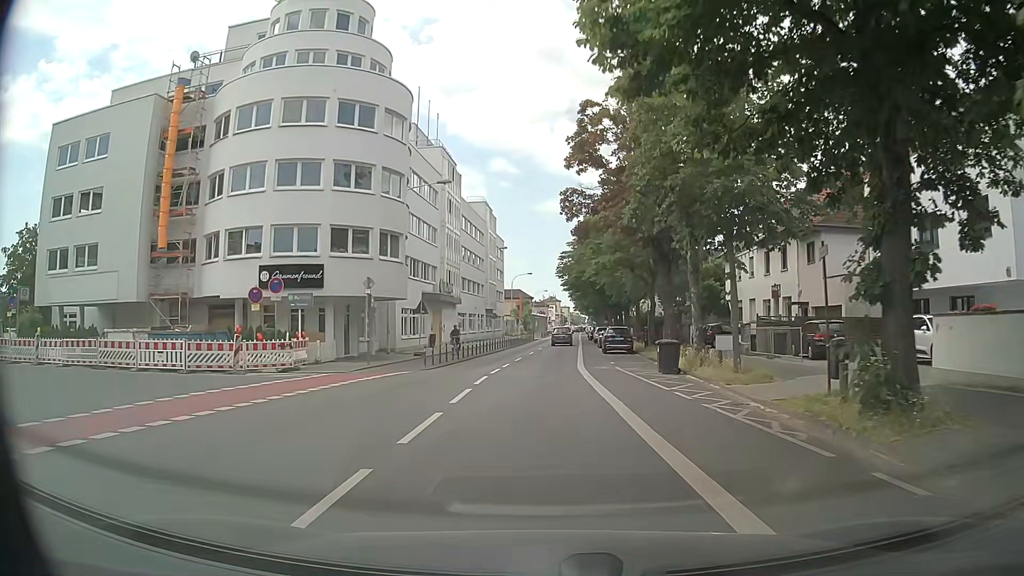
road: secondary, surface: asphalt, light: Day
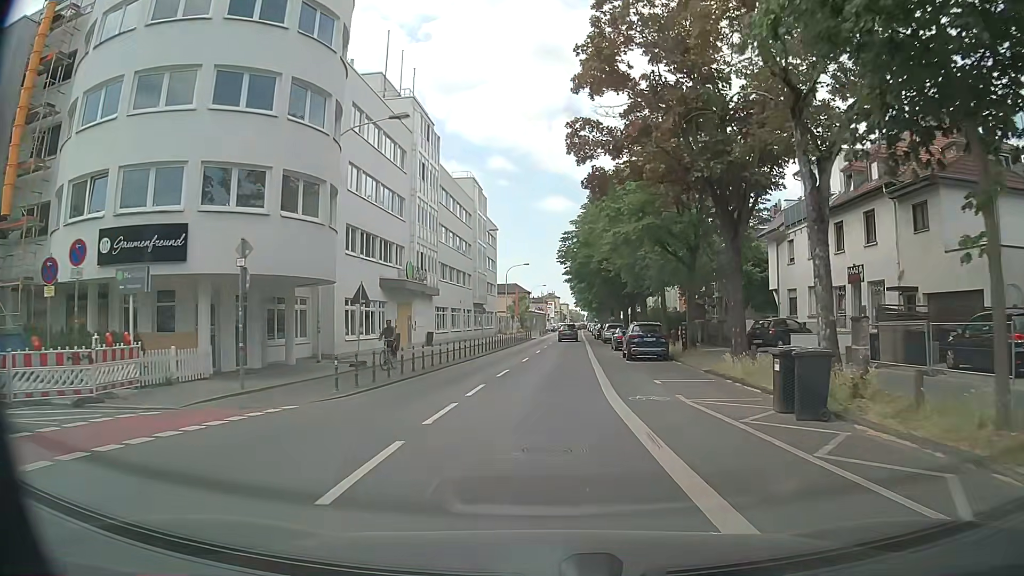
(0.0, +11.8) m; 0°
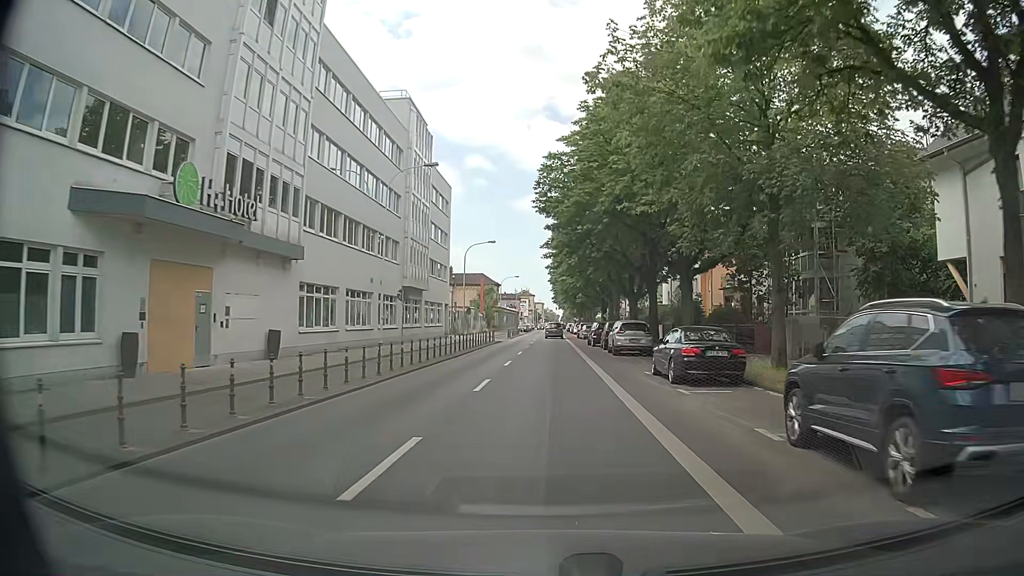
(+0.4, +23.7) m; +3°
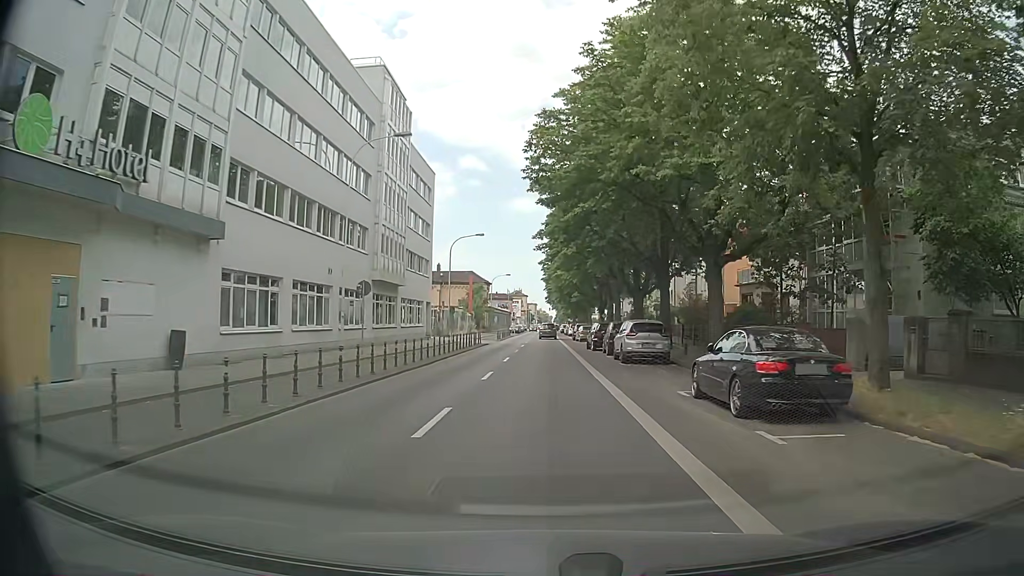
(-0.1, +6.1) m; -1°
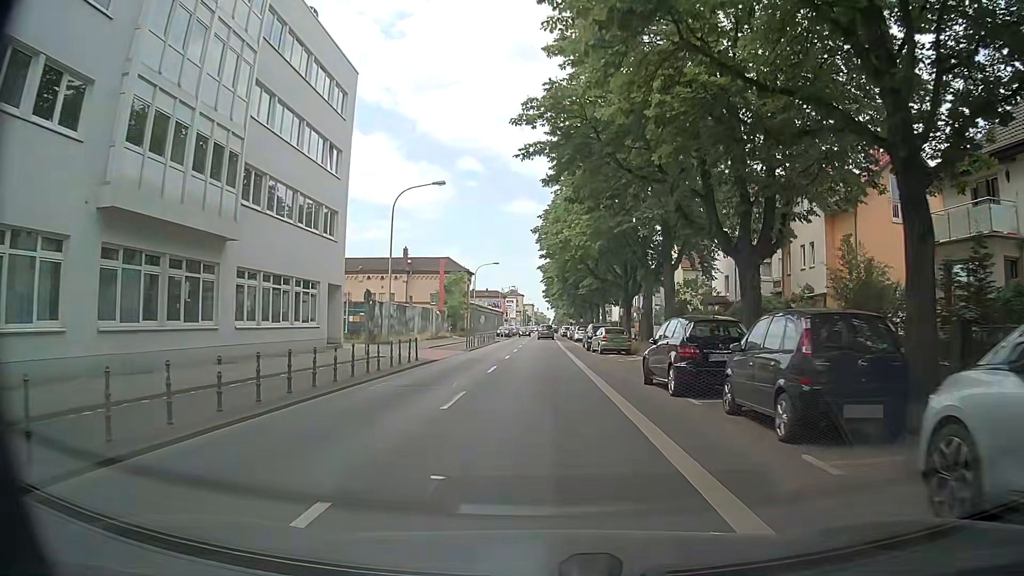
(+0.2, +24.1) m; 0°
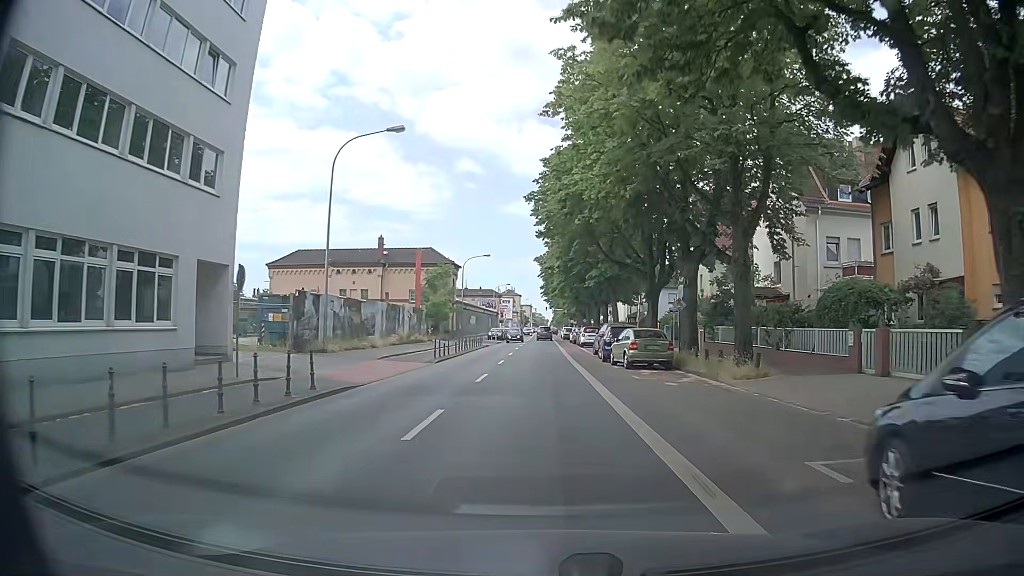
(+0.1, +11.9) m; 0°
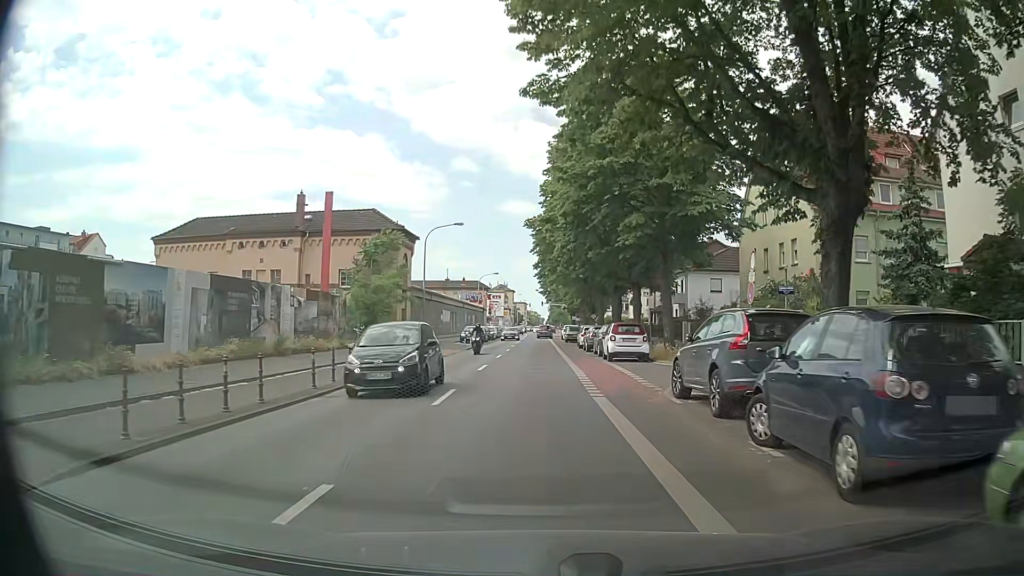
(+0.5, +23.4) m; +1°
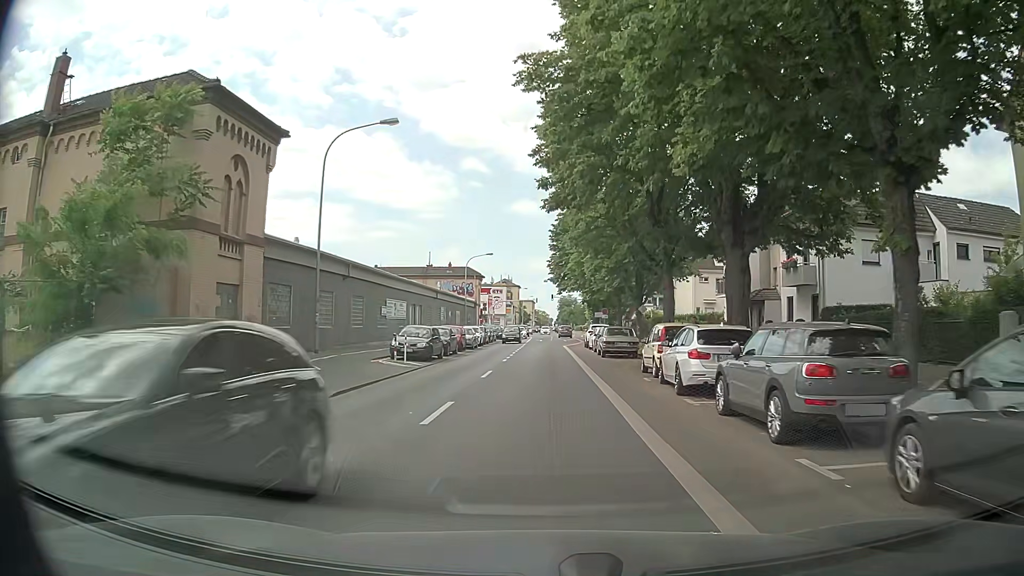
(-0.2, +29.3) m; 0°
